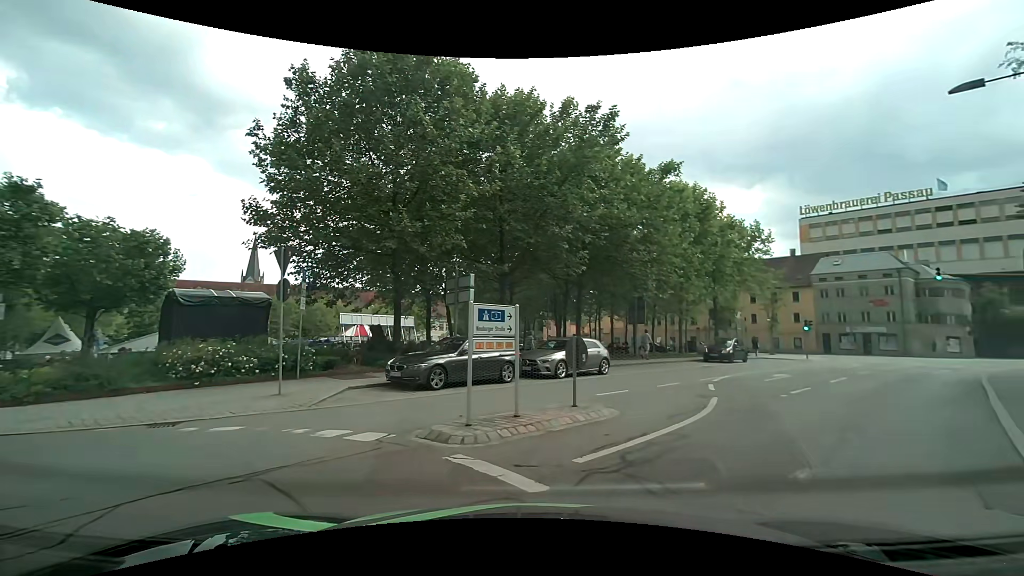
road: residential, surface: asphalt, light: Day
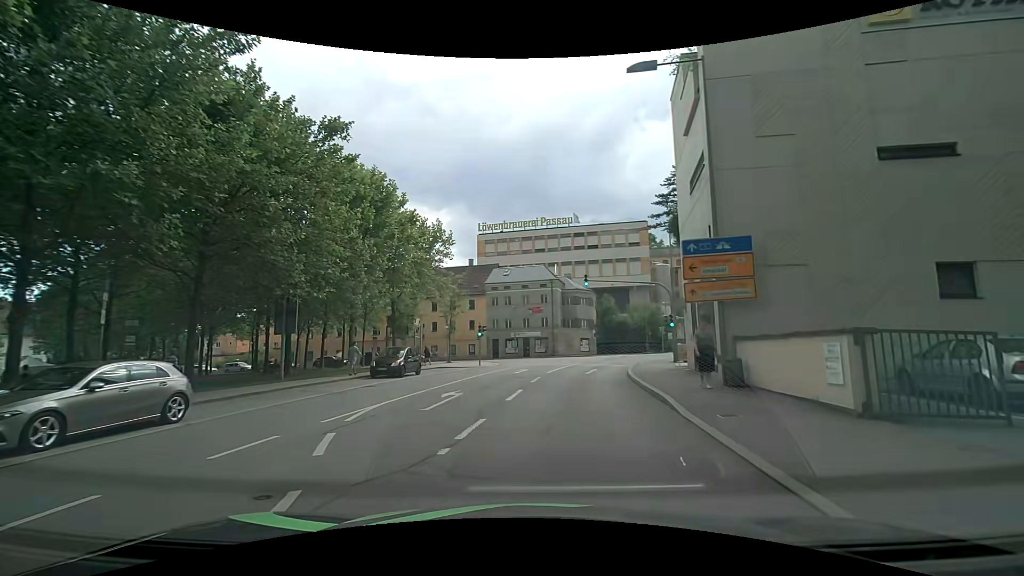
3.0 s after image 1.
(+2.3, +6.7) m; +35°
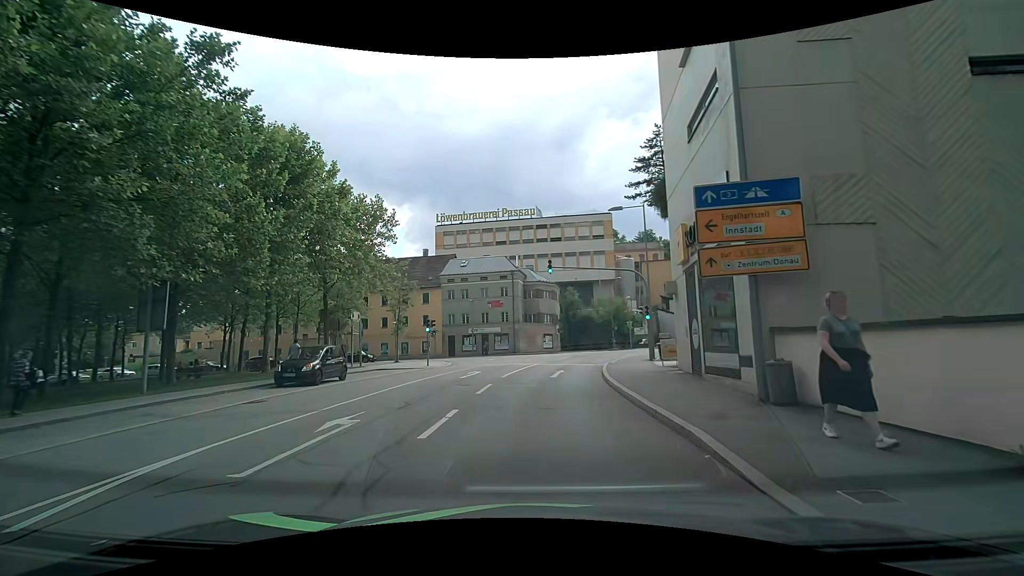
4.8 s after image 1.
(+0.3, +5.2) m; +5°
